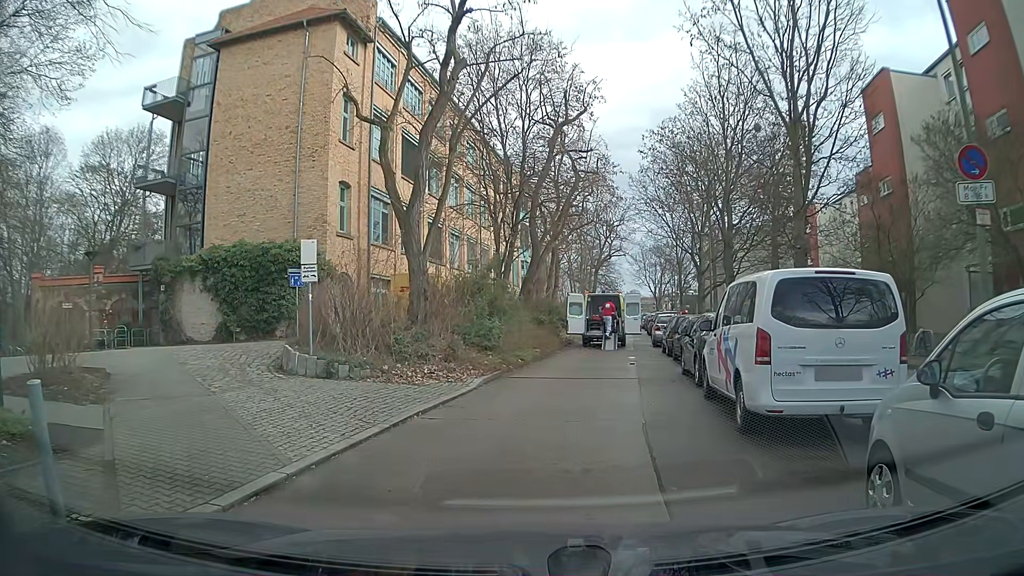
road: residential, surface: asphalt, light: Day
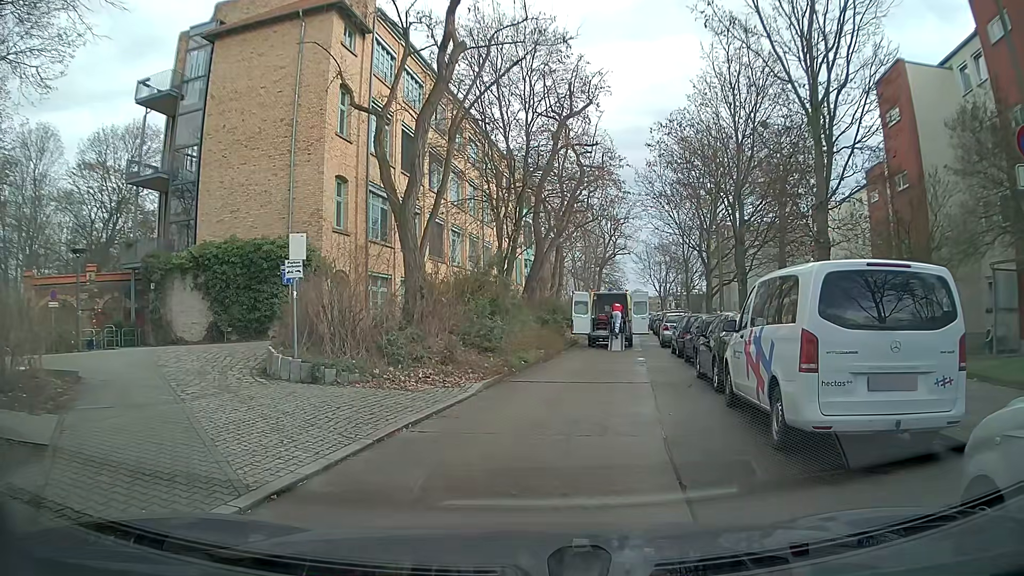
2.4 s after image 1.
(0.0, +1.1) m; 0°
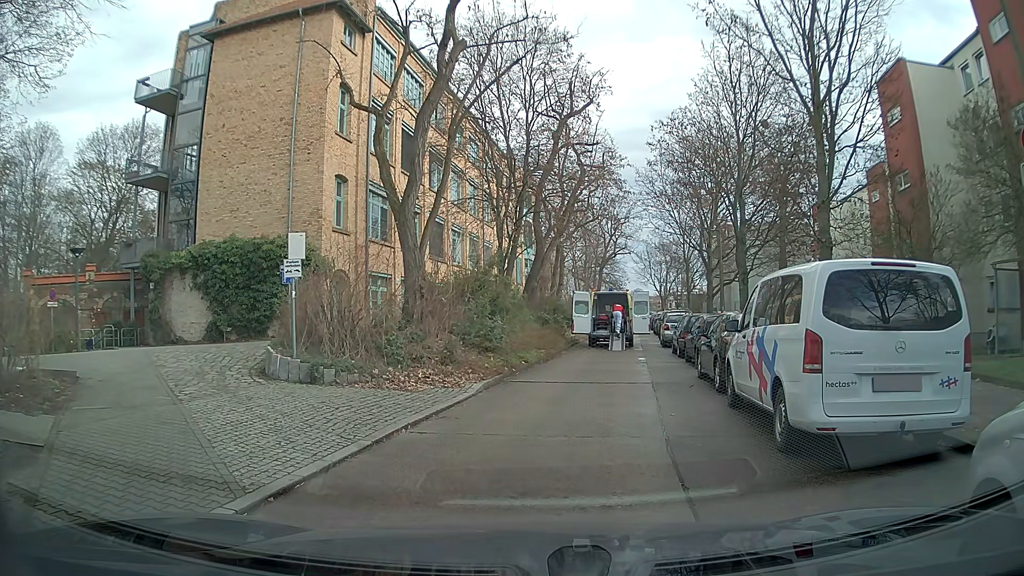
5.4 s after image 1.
(0.0, +0.2) m; 0°
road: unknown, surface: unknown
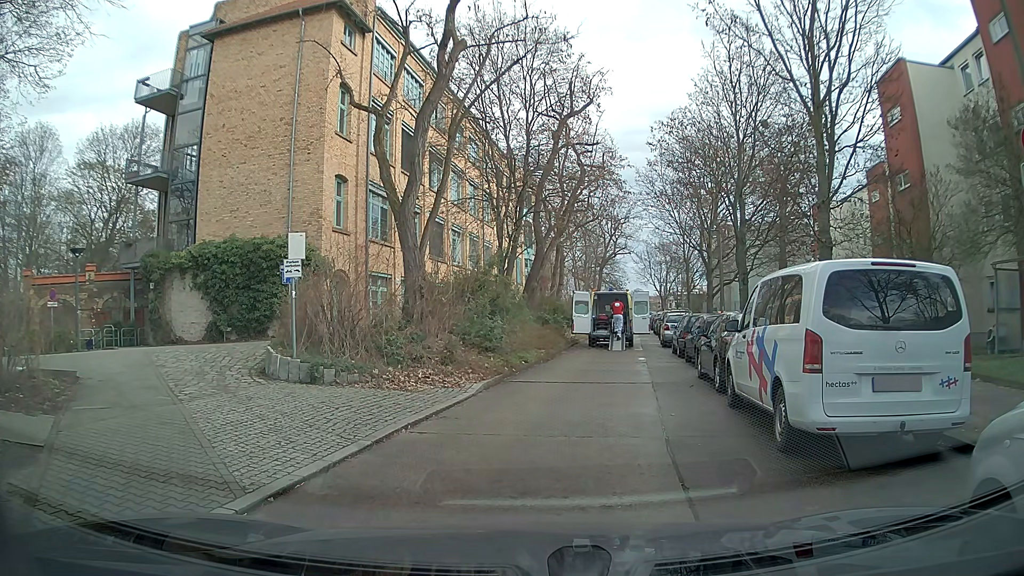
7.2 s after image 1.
(0.0, 0.0) m; 0°
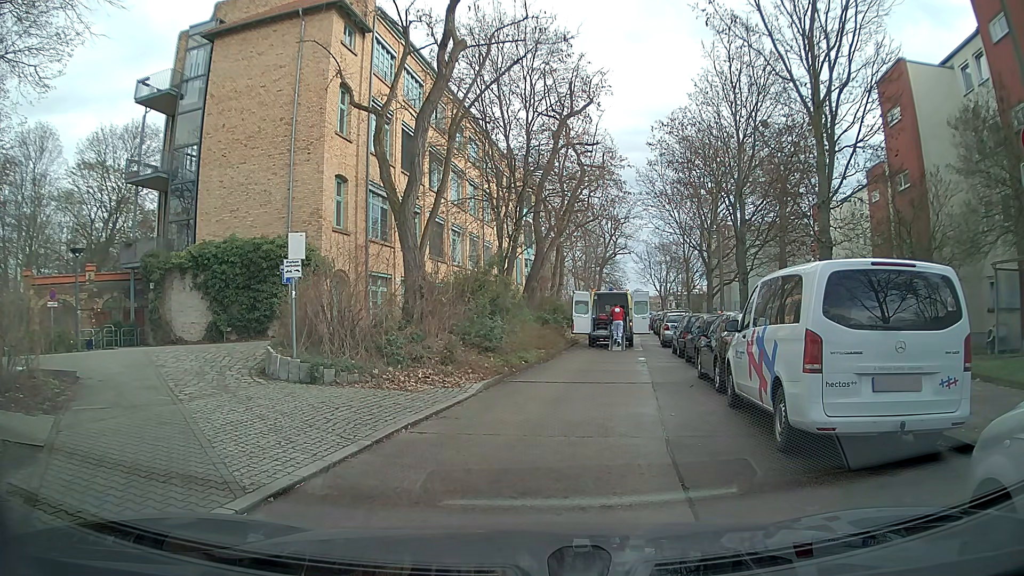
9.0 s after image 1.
(0.0, 0.0) m; 0°
